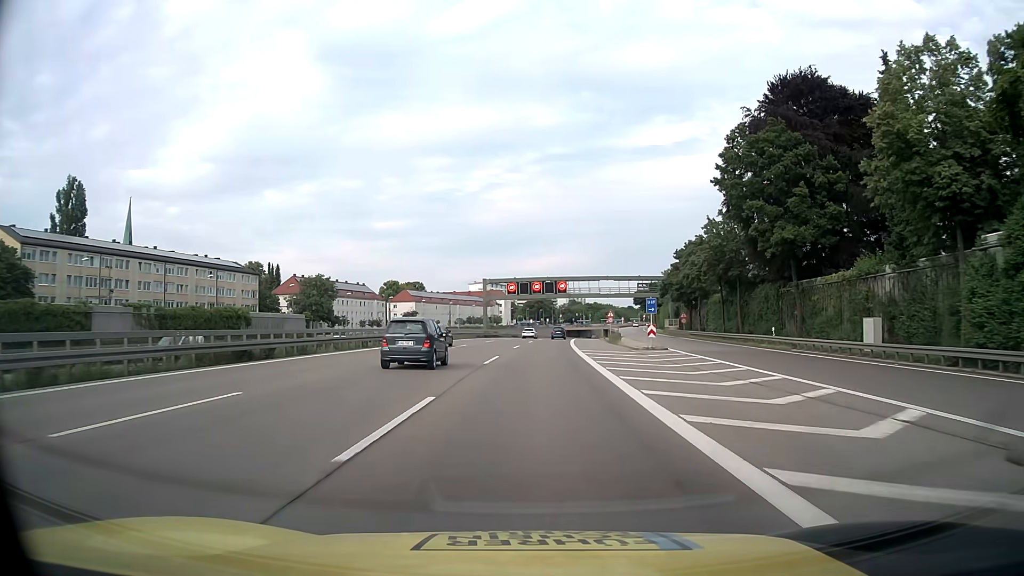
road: motorway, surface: asphalt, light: Day
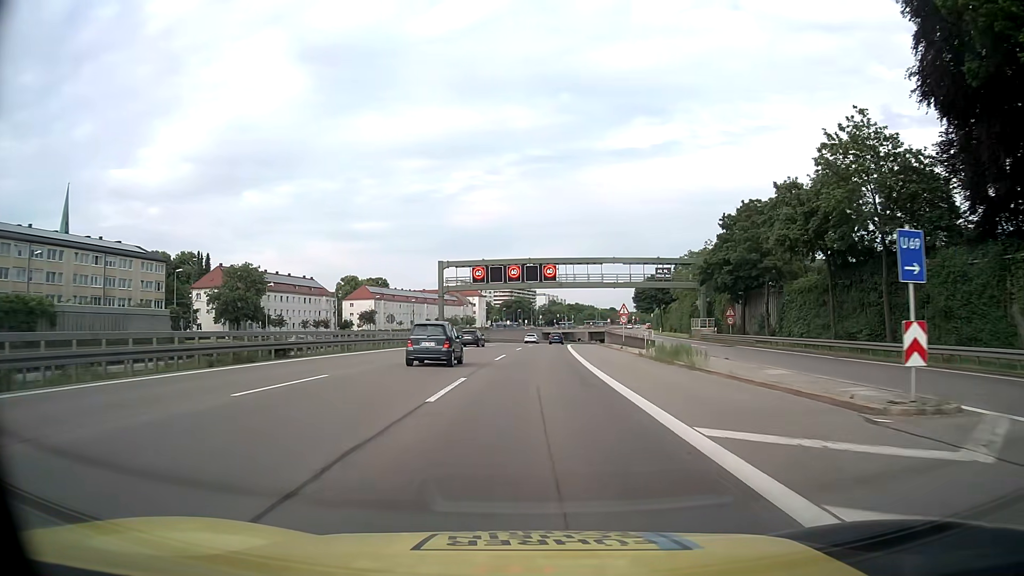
(+0.5, +30.3) m; +2°
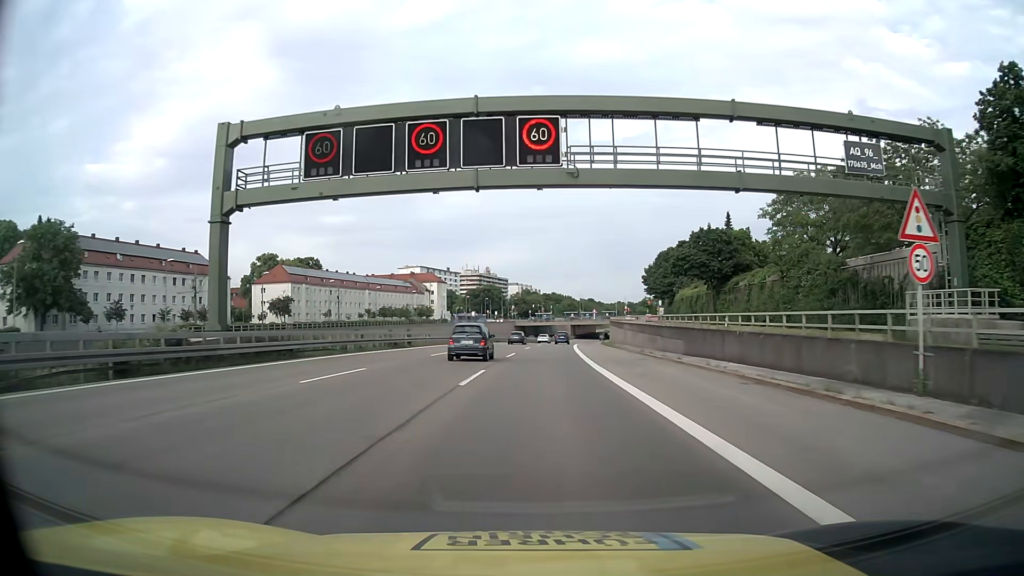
(+1.2, +50.4) m; +2°
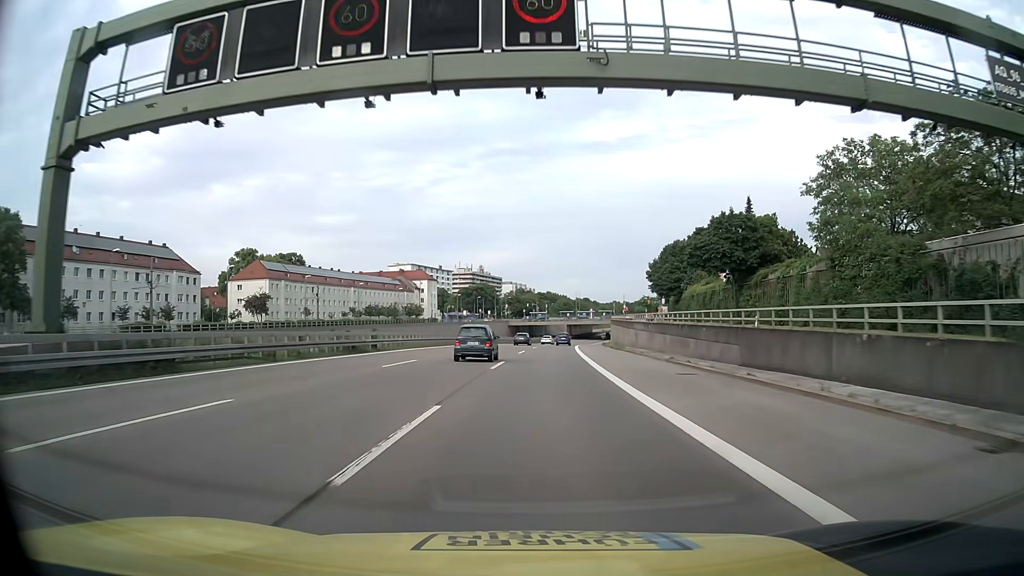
(0.0, +10.1) m; +1°
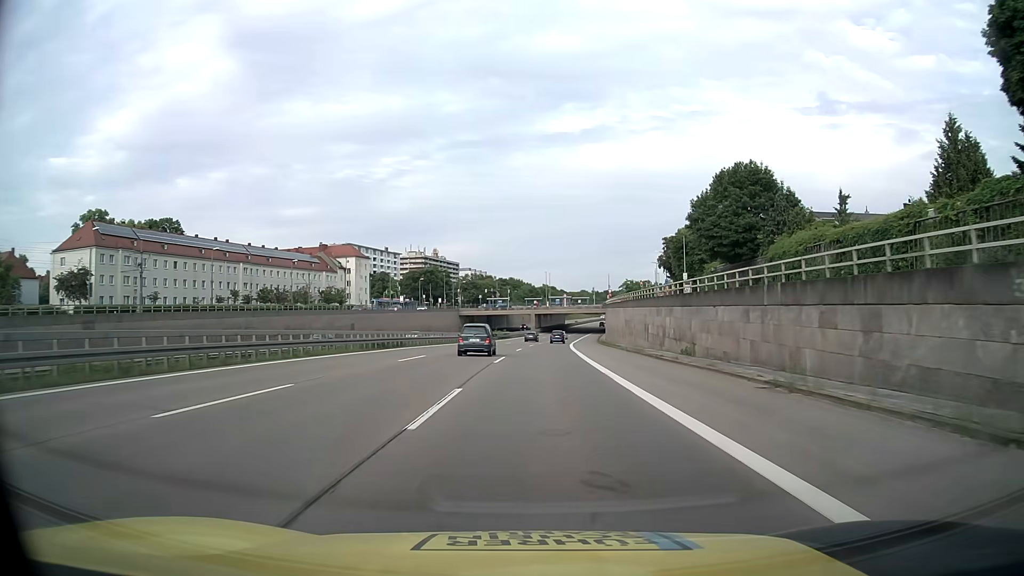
(+1.3, +50.7) m; +3°
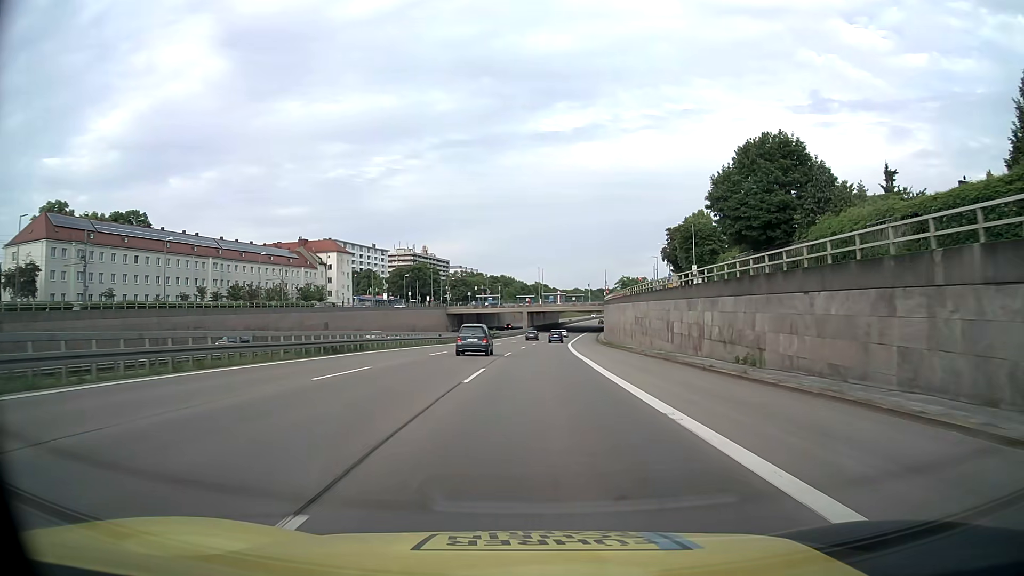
(+0.1, +10.2) m; +1°
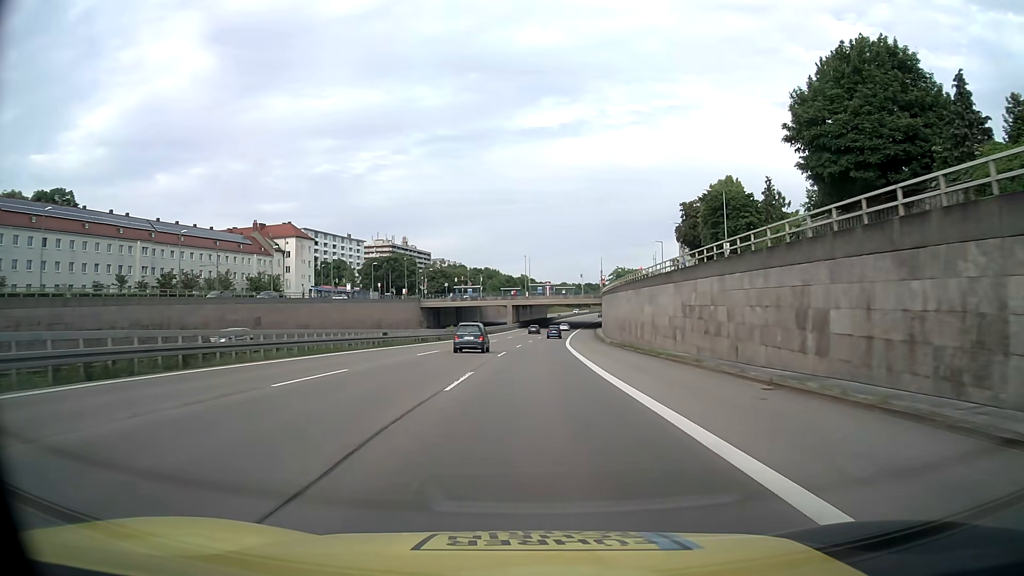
(+0.2, +20.4) m; +1°
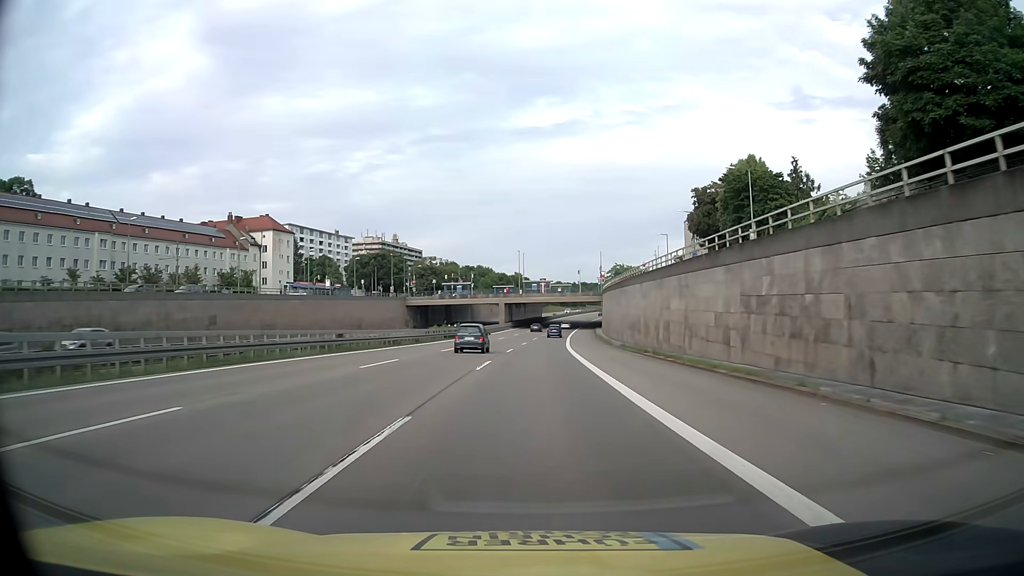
(+0.1, +10.2) m; +1°
(0, +10) (0, +20) (0, +30) (+1, +40) (+1, +50) (+1, +60) (+2, +70) (+2, +80) (+3, +90) (+4, +100) m
